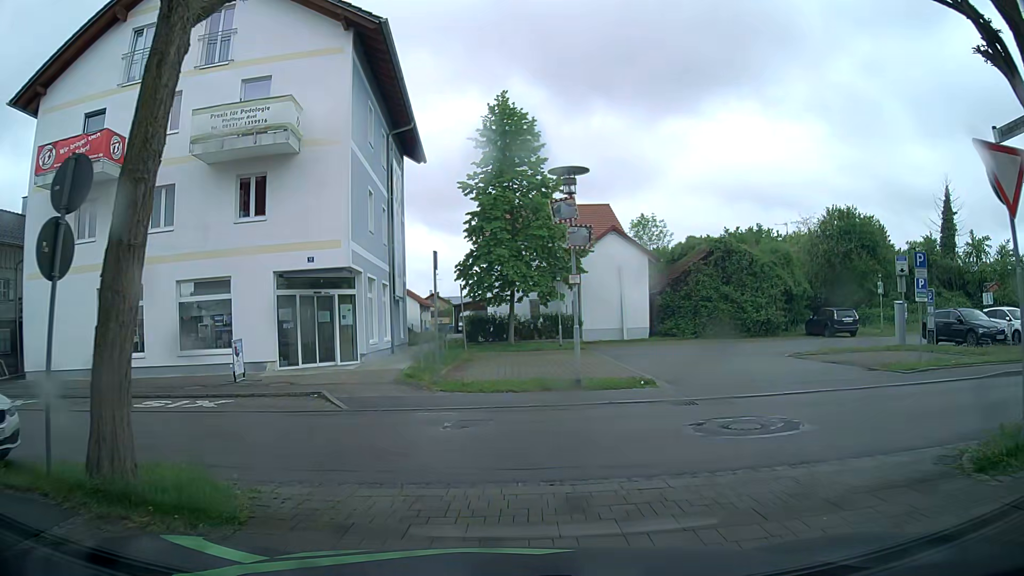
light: Day
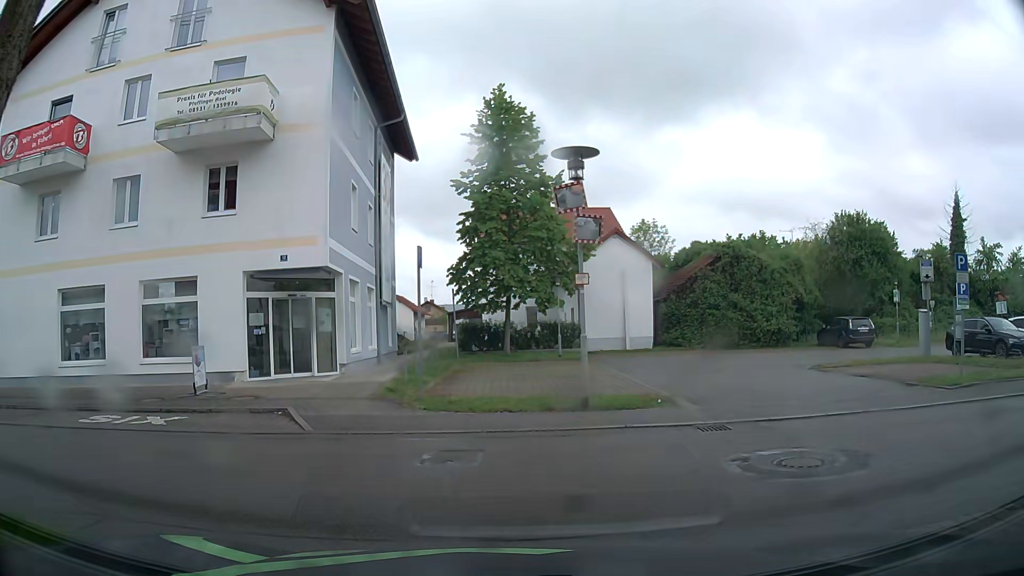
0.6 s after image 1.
(+0.1, +2.0) m; +1°
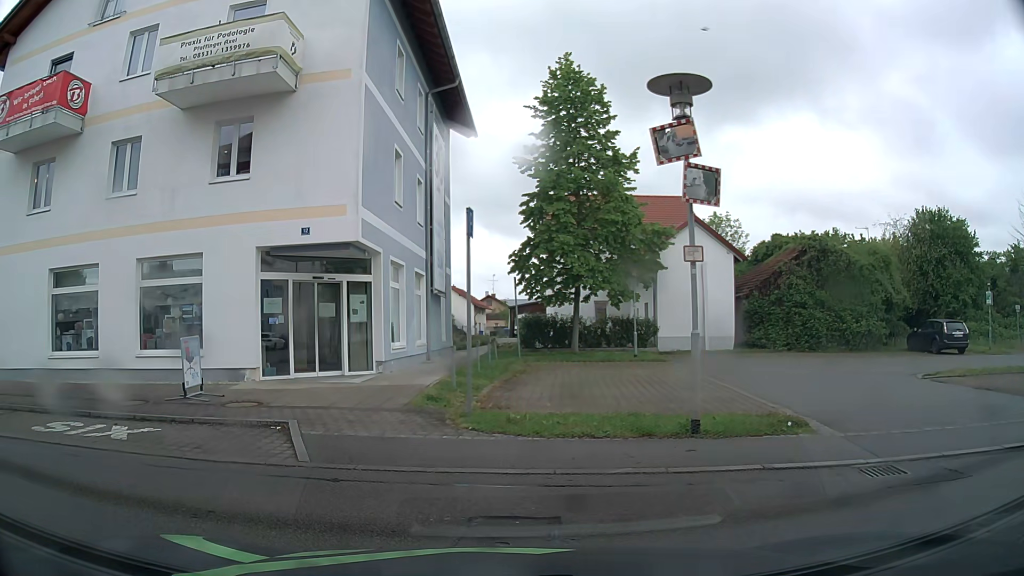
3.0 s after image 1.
(0.0, +3.3) m; -9°
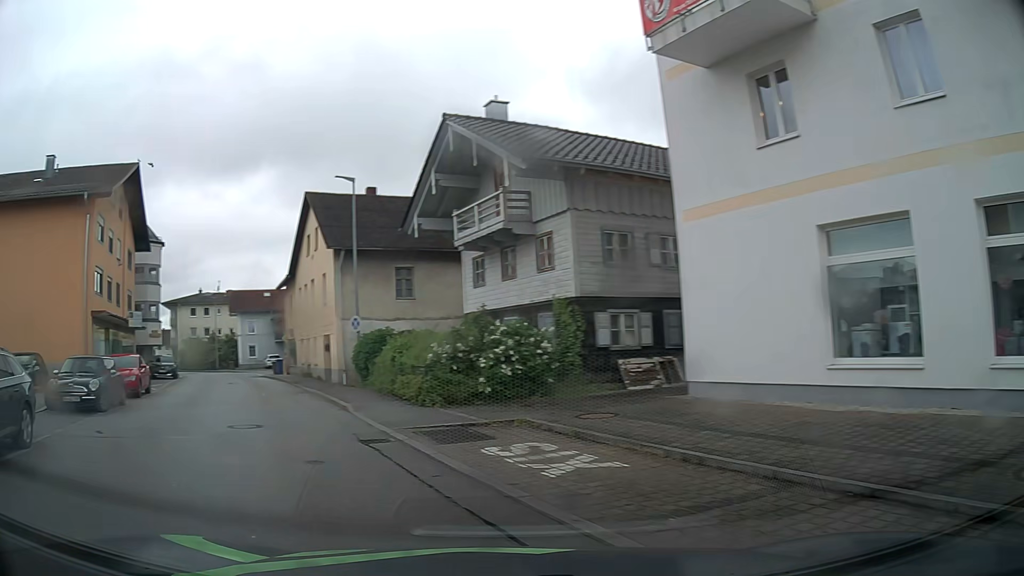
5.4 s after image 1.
(-3.5, +6.7) m; -61°
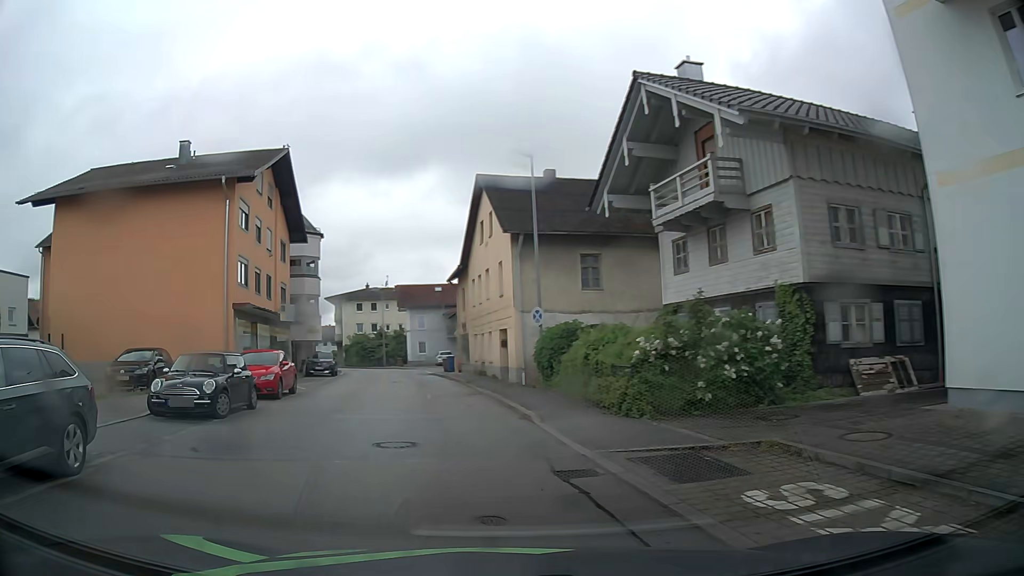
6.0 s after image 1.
(-0.4, +3.2) m; -15°
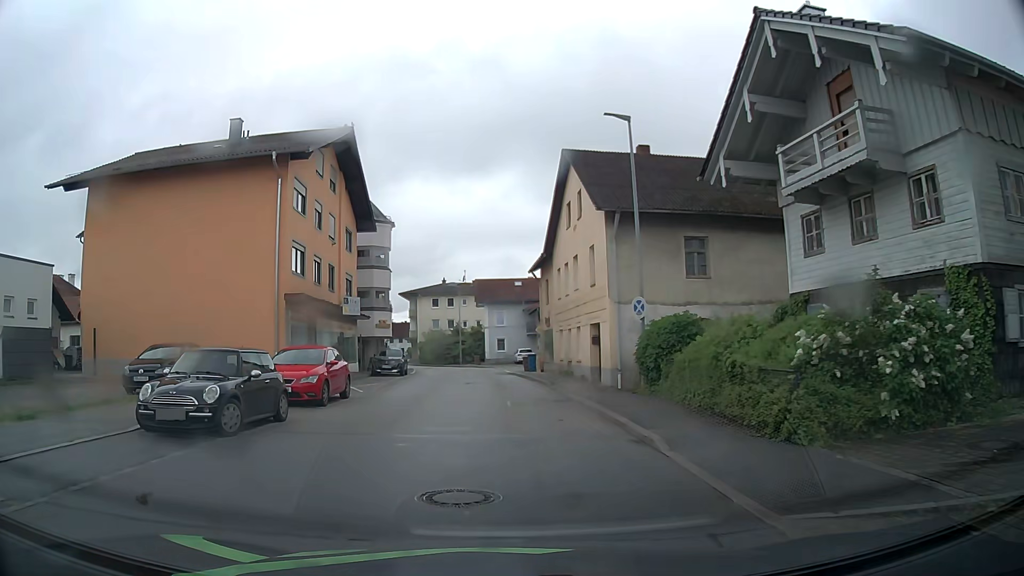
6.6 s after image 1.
(-0.3, +3.8) m; -8°
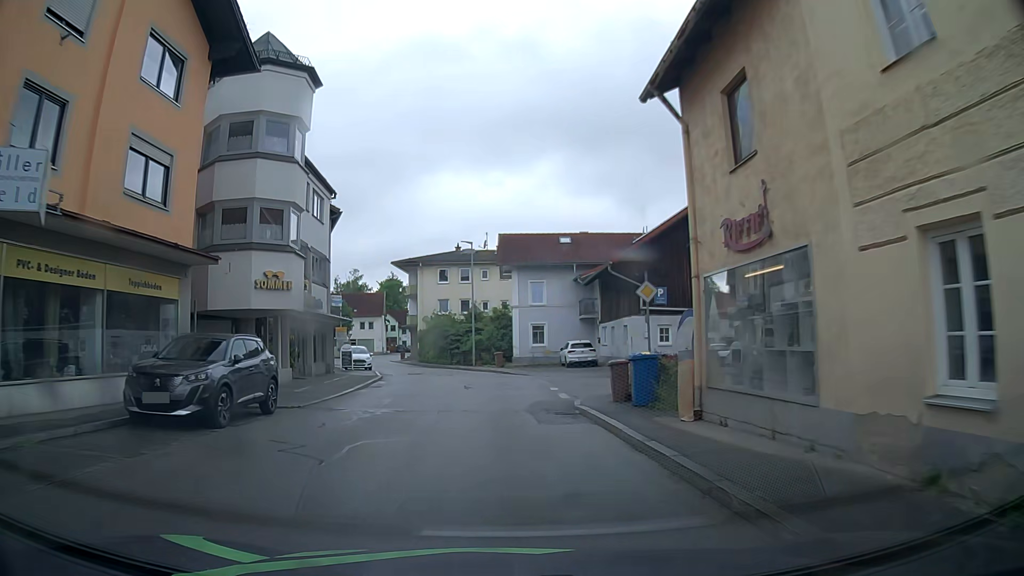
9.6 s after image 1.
(+0.4, +27.1) m; 0°
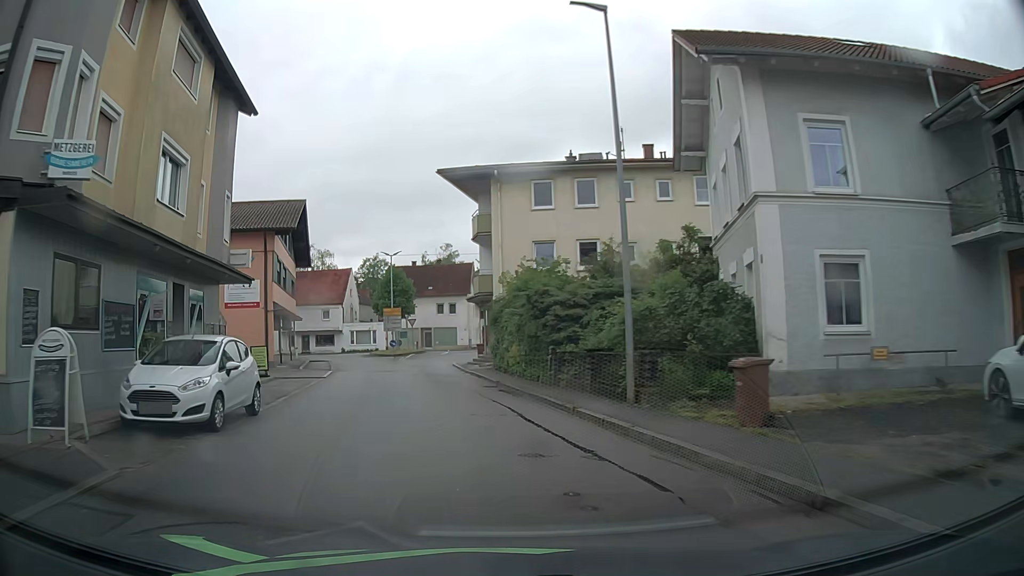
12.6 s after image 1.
(-1.7, +31.8) m; -10°
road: unclassified
